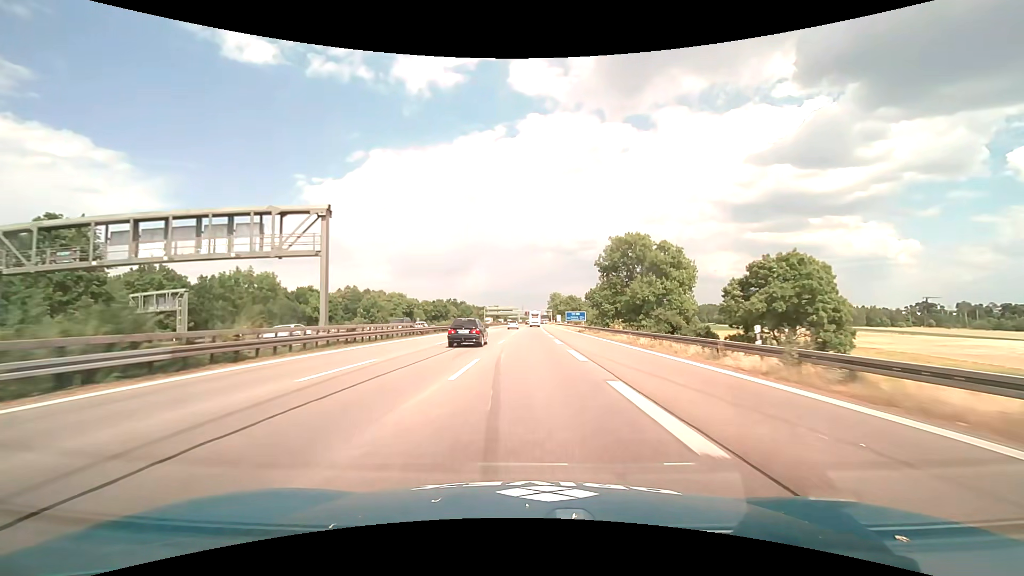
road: motorway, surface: asphalt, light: Day
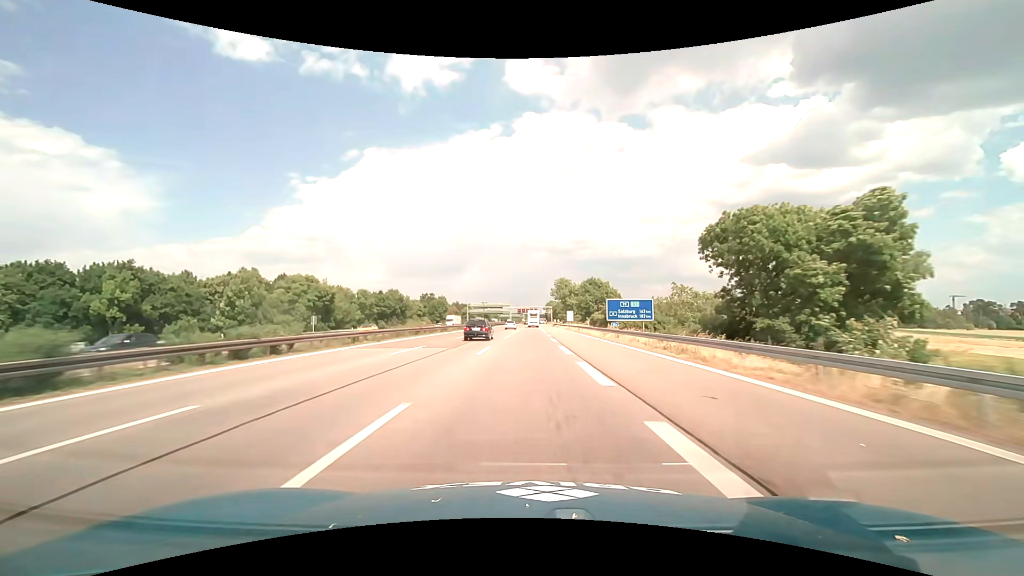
(+0.3, +63.4) m; 0°
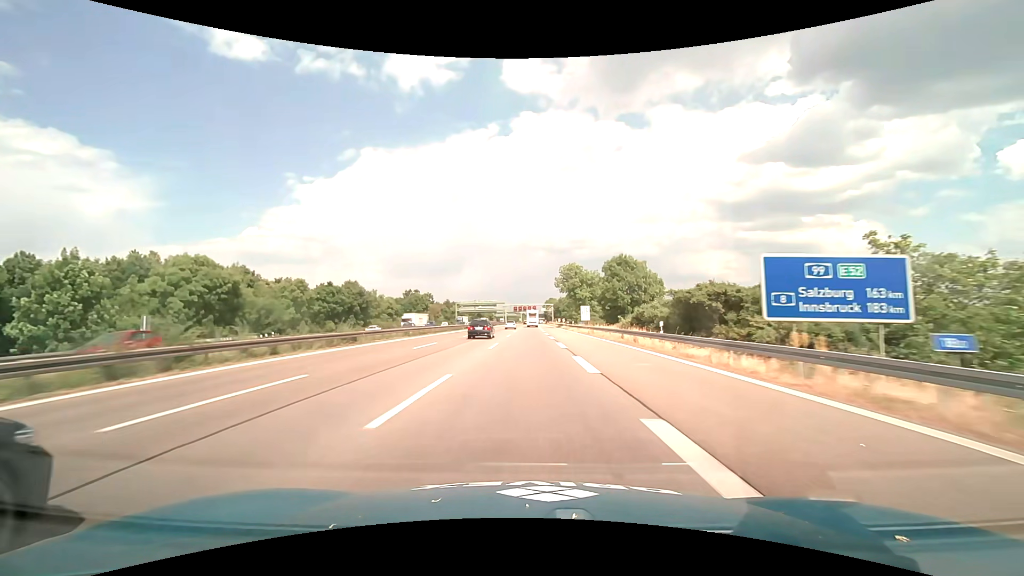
(+0.1, +31.7) m; 0°
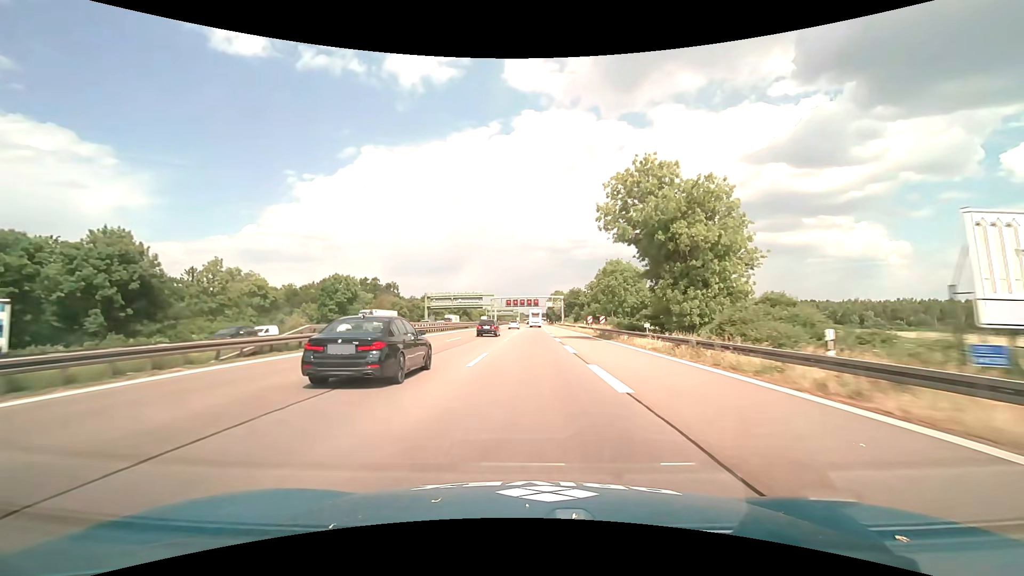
(0.0, +63.3) m; 0°
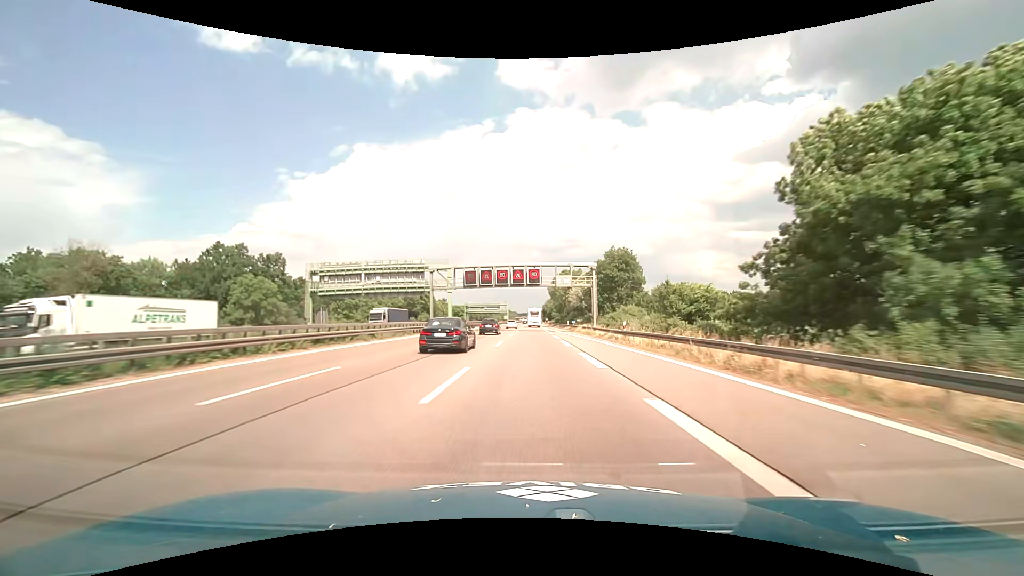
(+0.4, +79.3) m; +1°
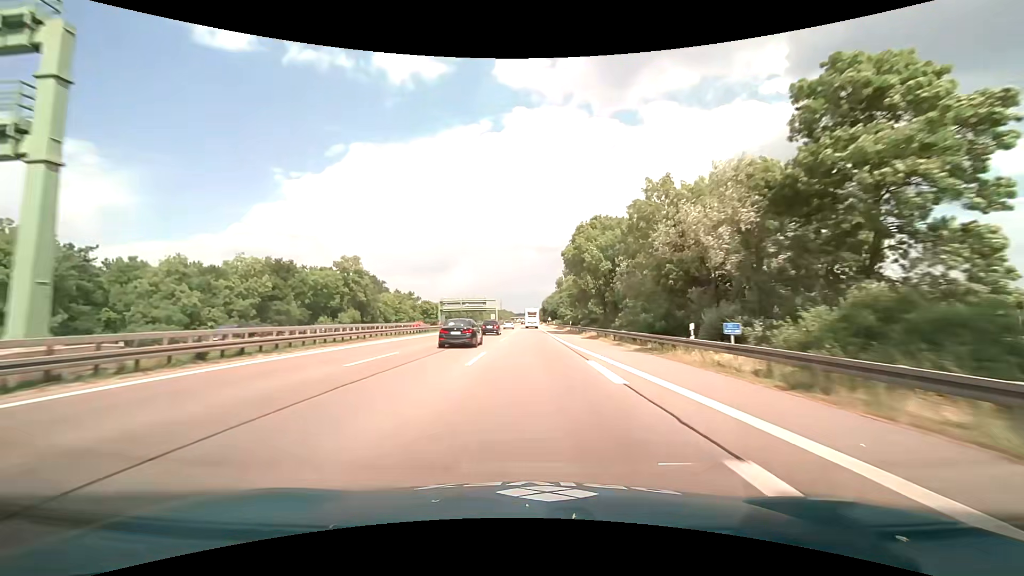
(+0.2, +63.4) m; 0°
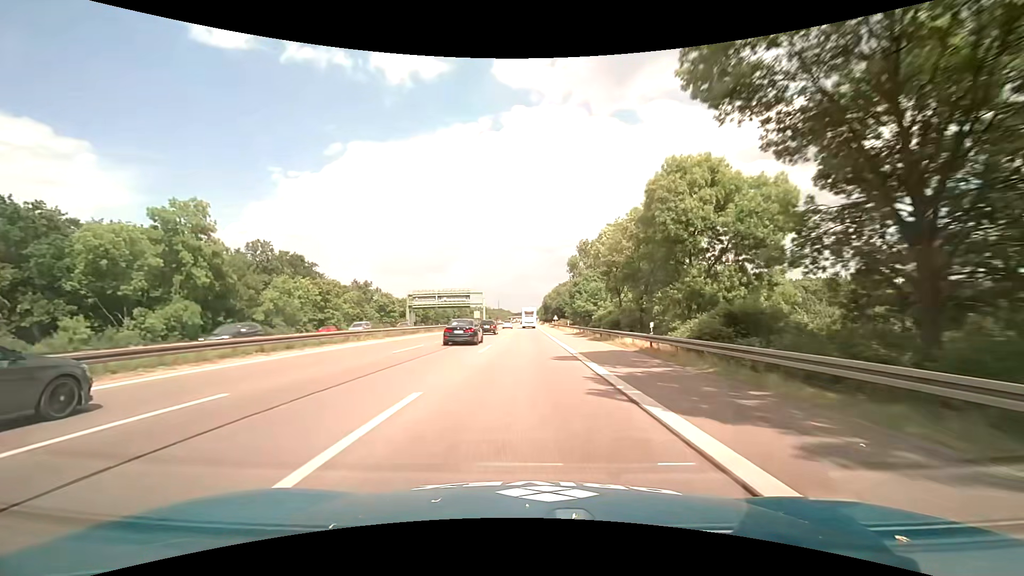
(+0.1, +47.5) m; 0°
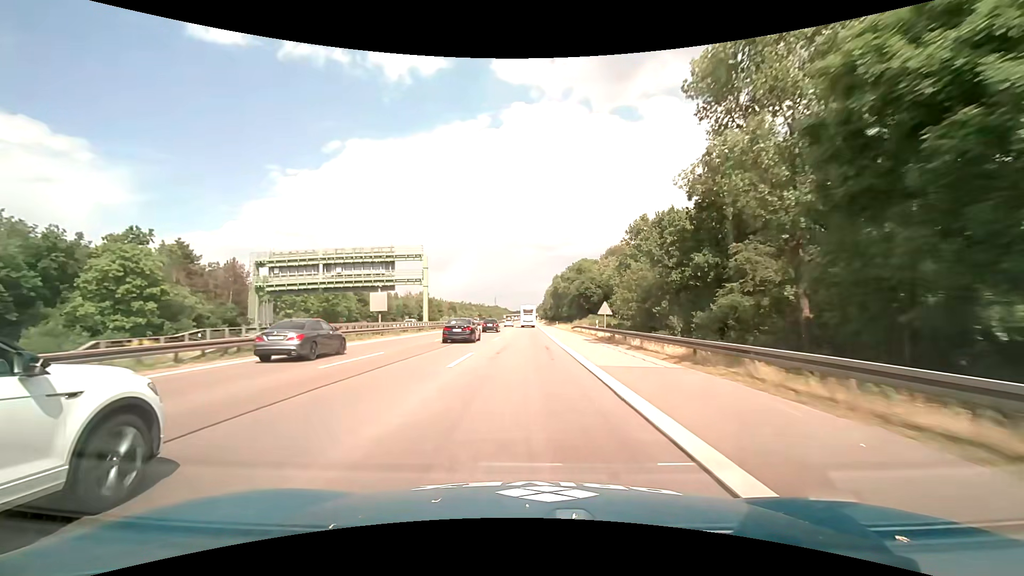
(+0.6, +78.7) m; +1°
(0, +10) (0, +20) (0, +30) (0, +40) (0, +50) (0, +60) (0, +70) (0, +80) (0, +90) (0, +100) m
